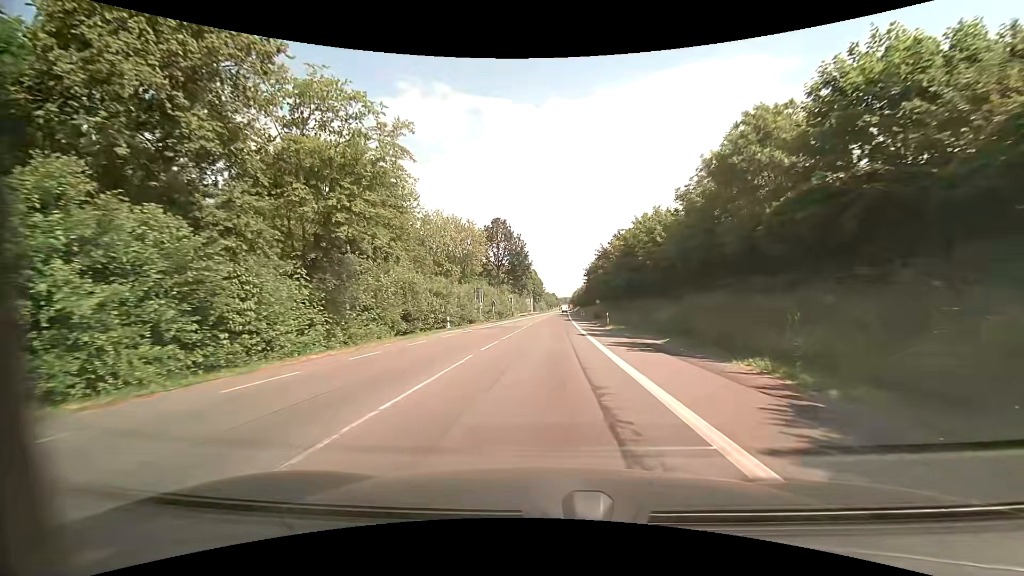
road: primary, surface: asphalt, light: Day
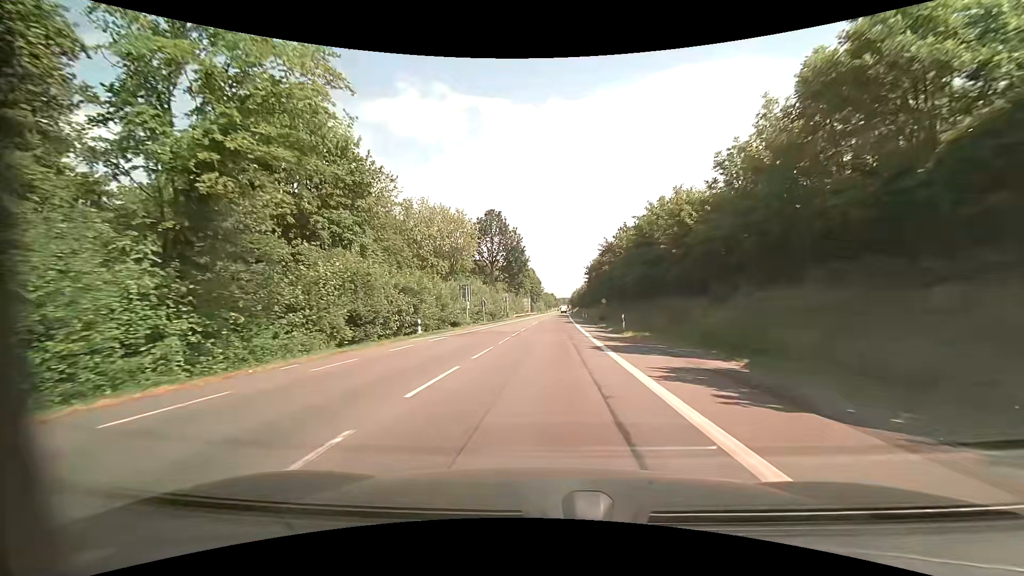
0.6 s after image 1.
(-0.1, +8.9) m; 0°
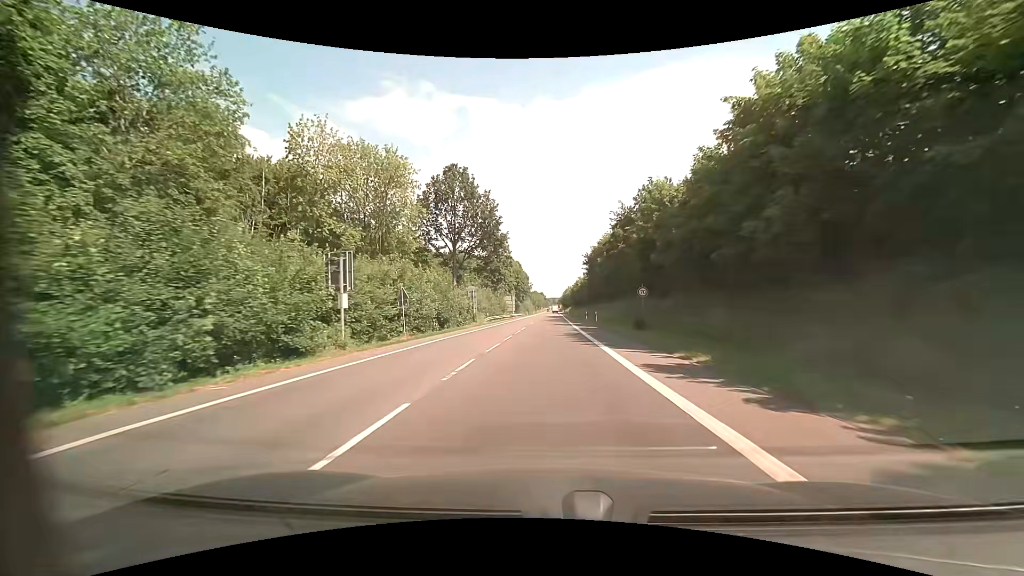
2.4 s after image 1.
(+0.3, +28.9) m; +1°
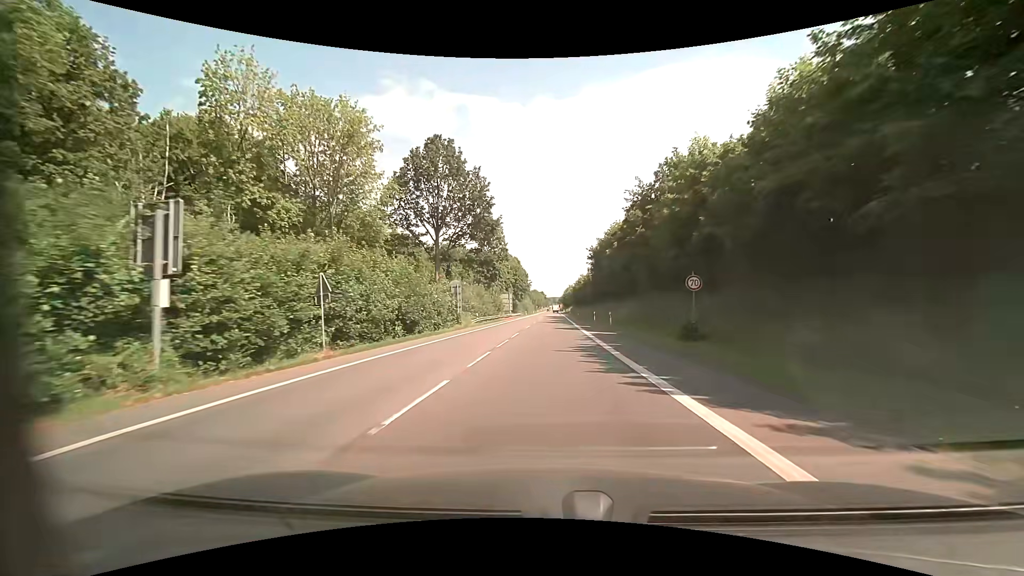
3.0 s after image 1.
(0.0, +10.2) m; 0°
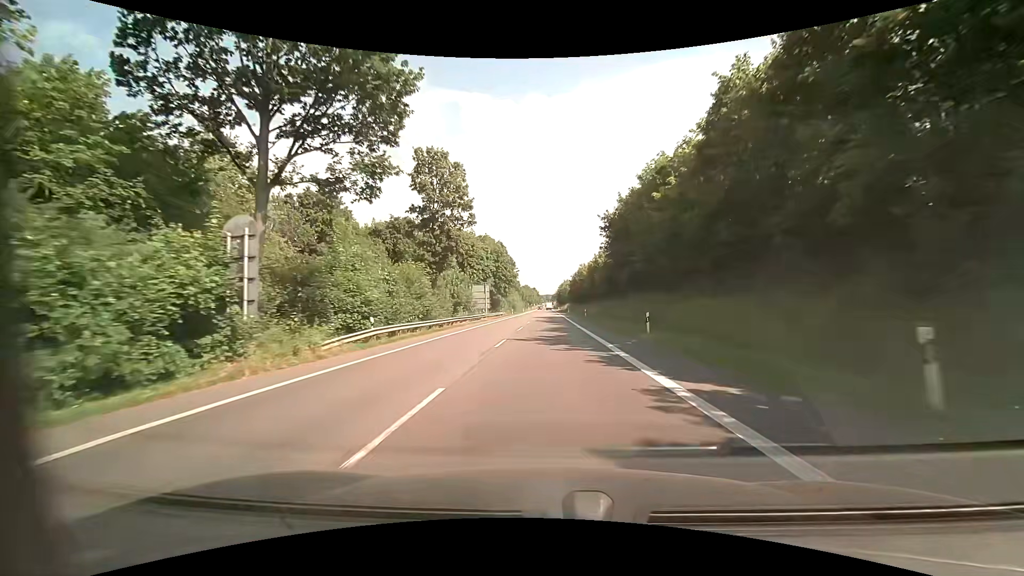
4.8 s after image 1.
(+0.3, +31.5) m; +1°
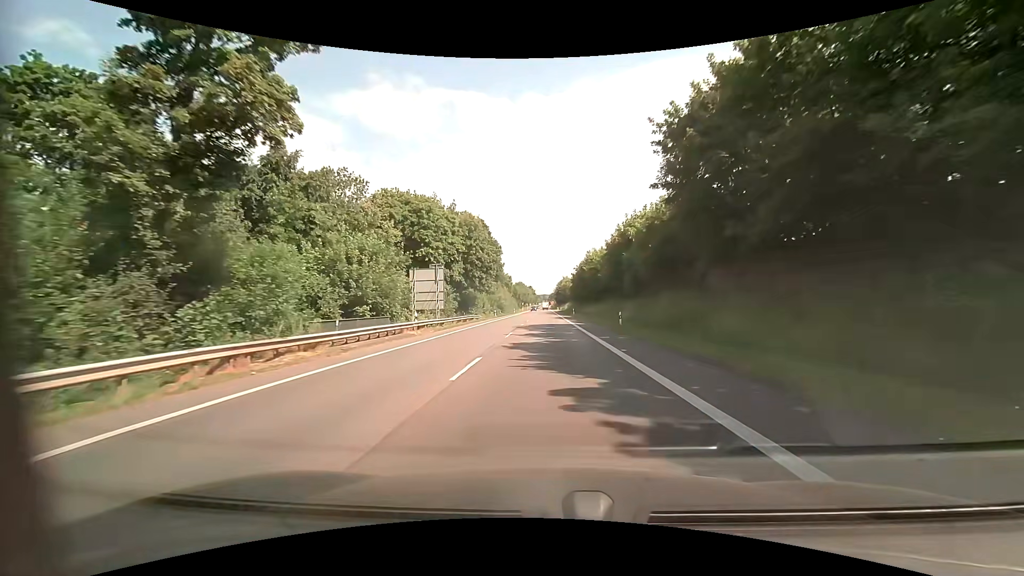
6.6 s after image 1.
(+0.2, +31.9) m; +1°
(0, +10) (0, +20) (0, +30) (0, +40) (0, +50) (0, +60) (0, +70) (0, +80) (0, +90) (0, +100) m
